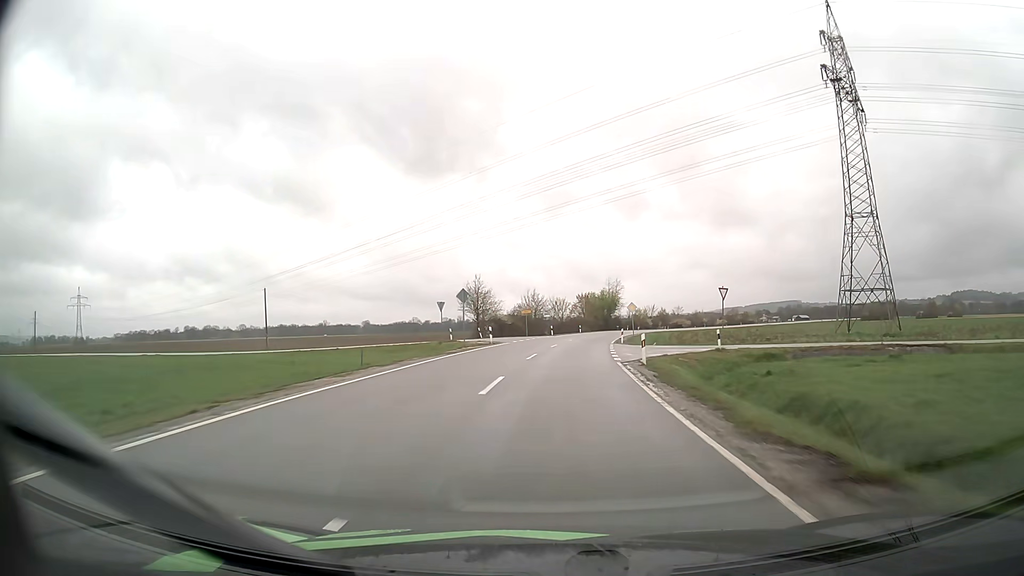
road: tertiary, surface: asphalt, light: Day
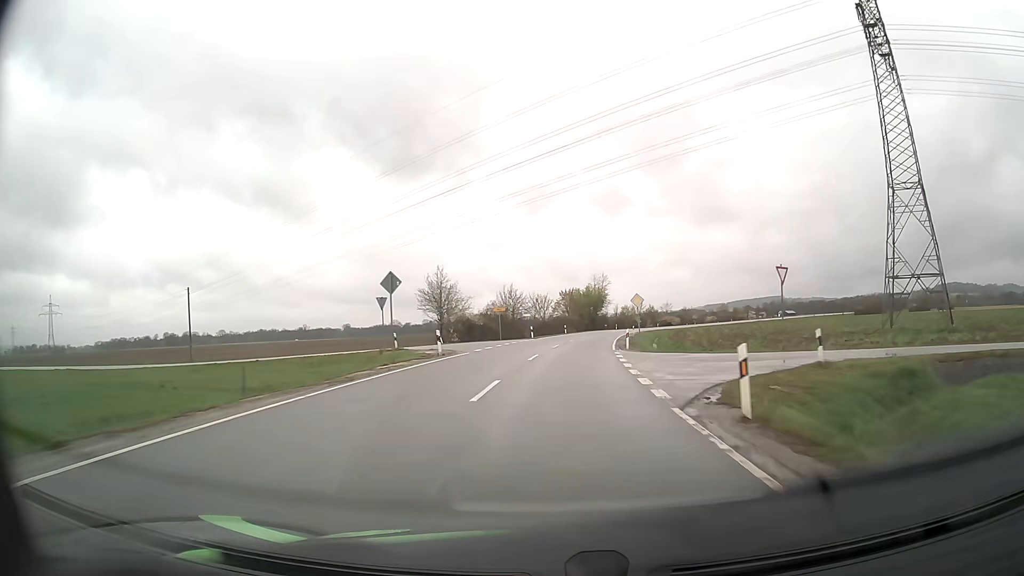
(+0.2, +13.3) m; +1°
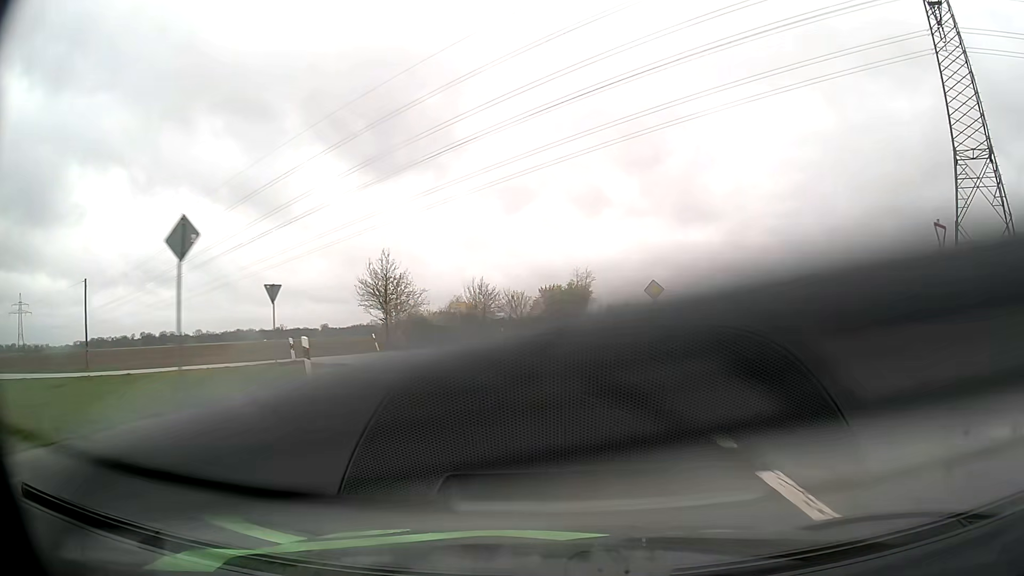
(+0.3, +13.3) m; +2°
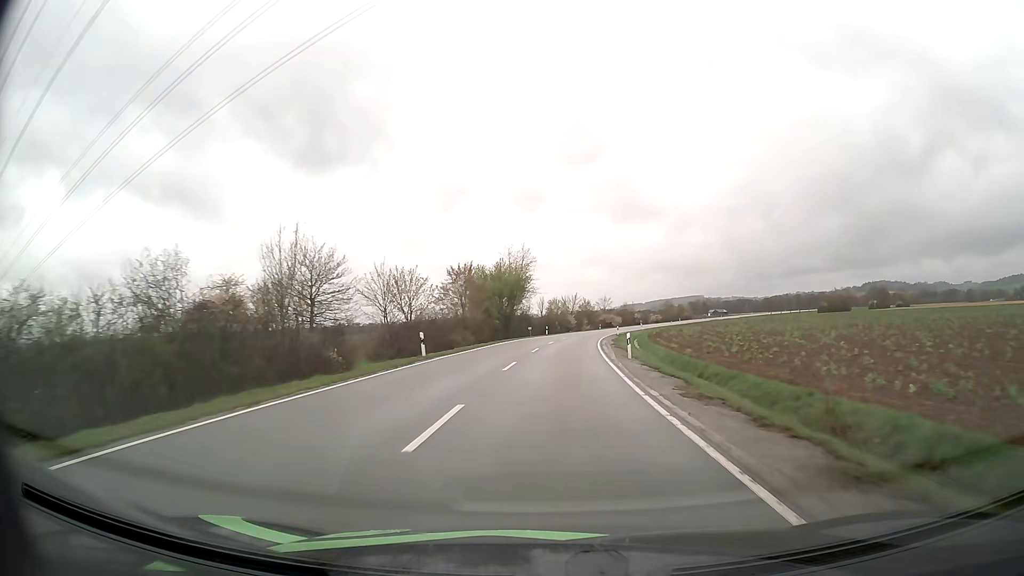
(+2.0, +40.0) m; +5°
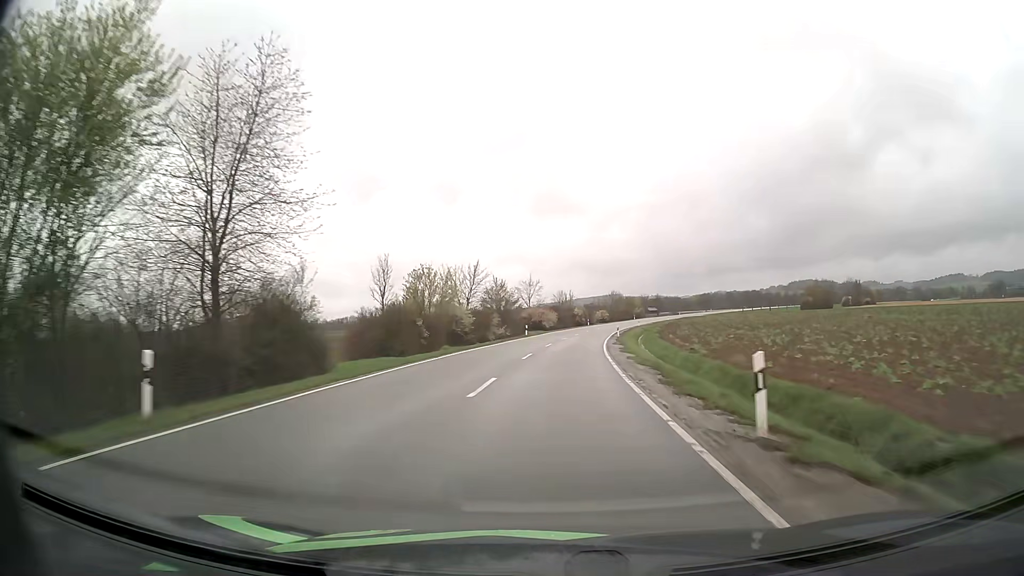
(+4.1, +68.2) m; +7°
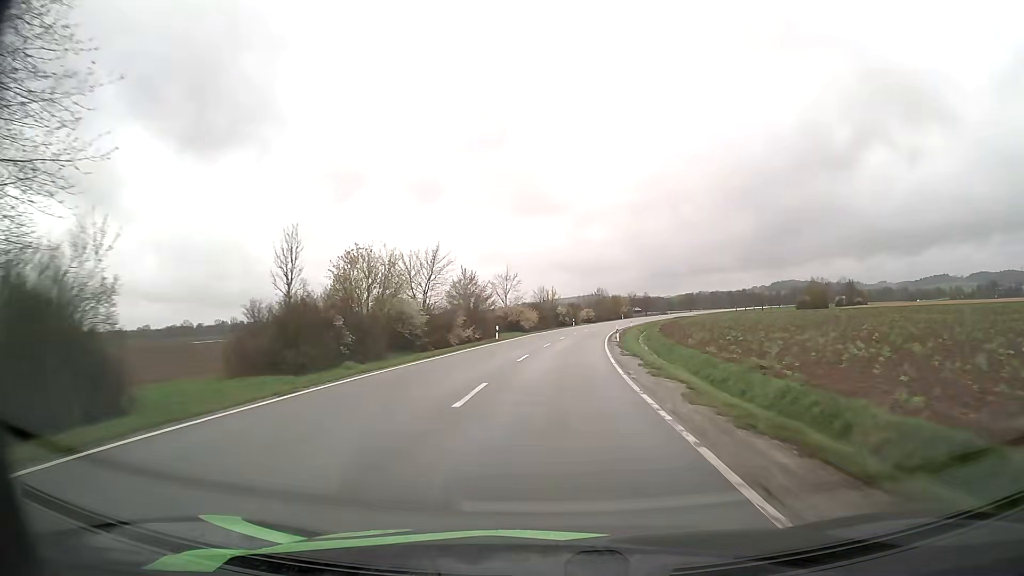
(+0.2, +13.9) m; +2°
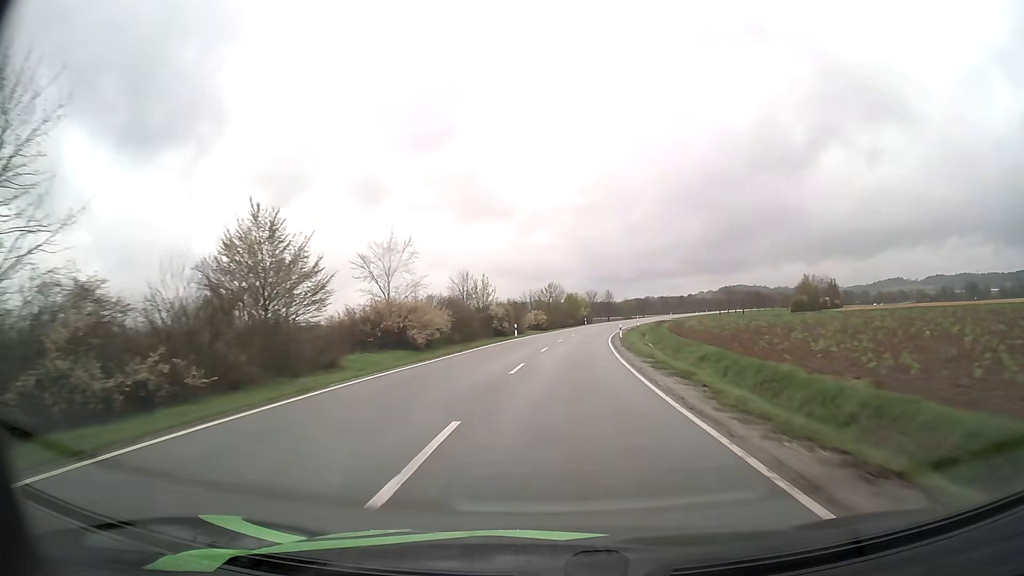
(+1.7, +42.1) m; +5°
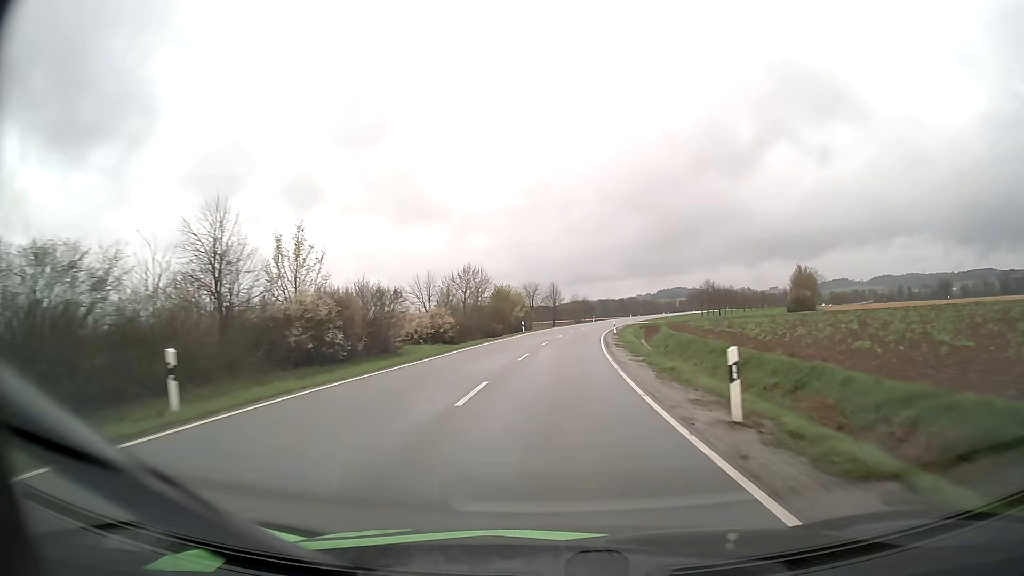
(+2.2, +43.0) m; +6°
(0, +10) (0, +20) (+1, +30) (+1, +40) (+2, +50) (+3, +60) (+4, +70) (+6, +80) (+8, +90) (+9, +99) m
